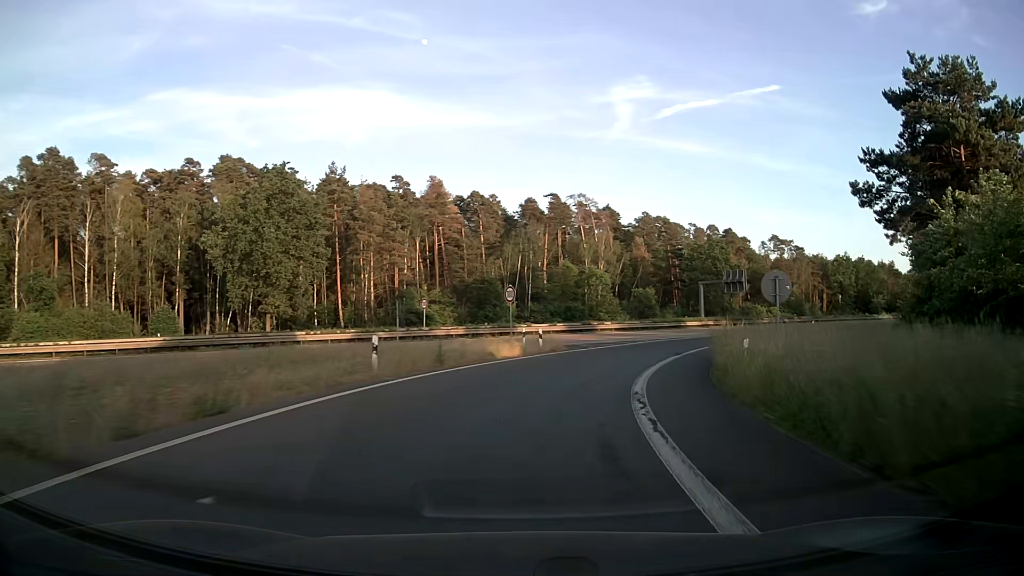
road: motorway_link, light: Day
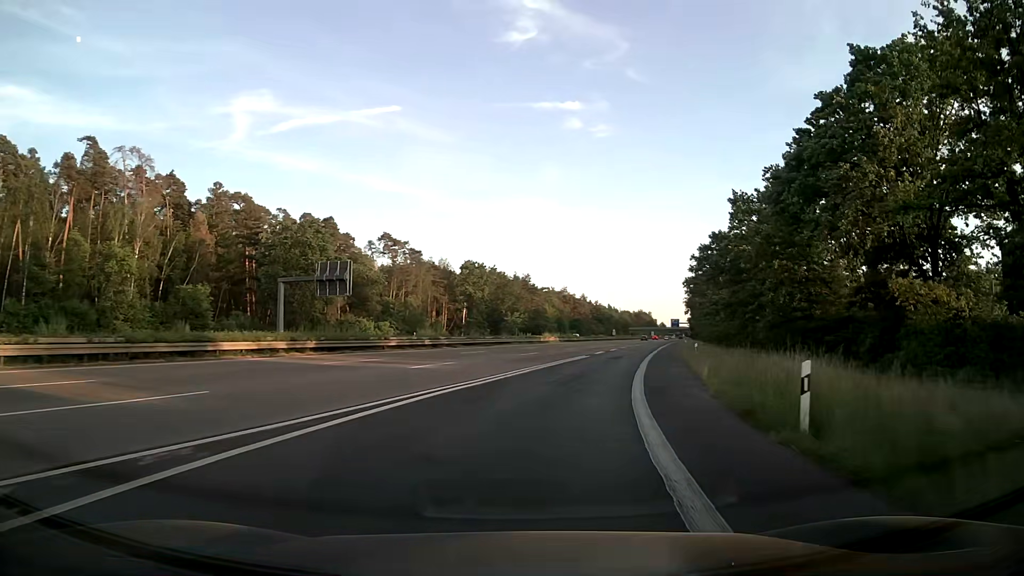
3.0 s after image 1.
(+12.3, +40.3) m; +35°
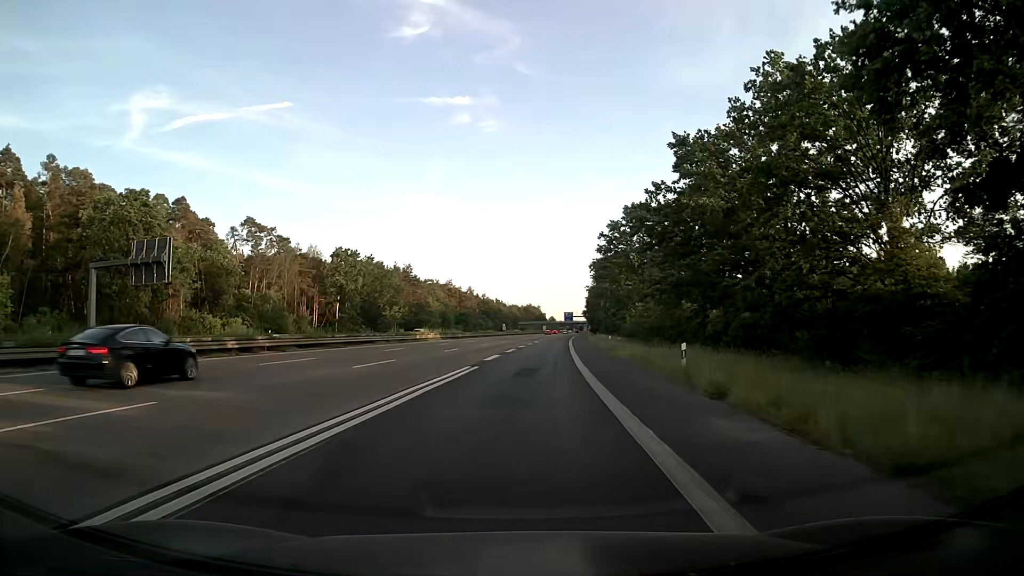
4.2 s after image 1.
(+1.7, +18.6) m; +10°
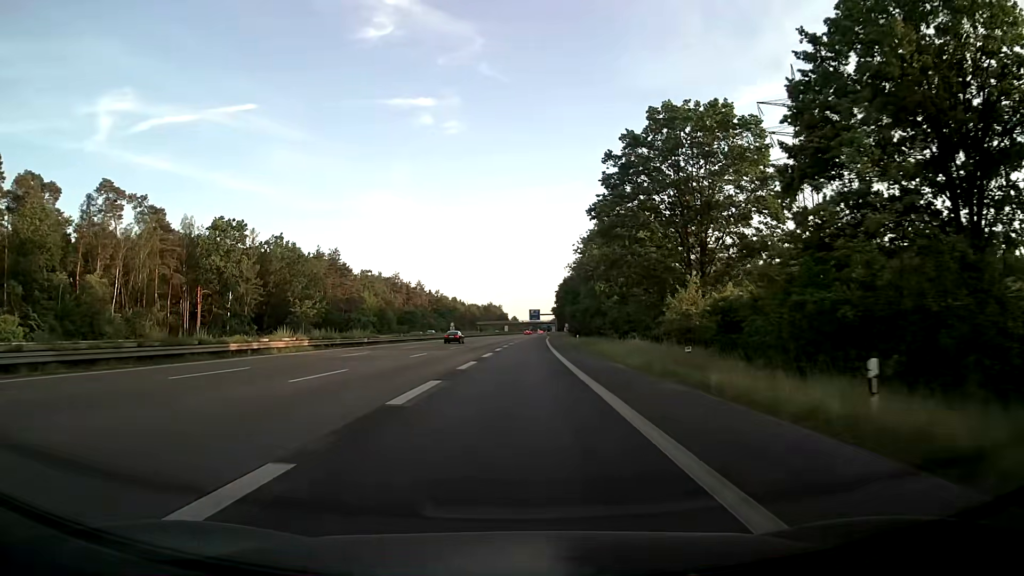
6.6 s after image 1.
(+1.6, +42.3) m; +3°
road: motorway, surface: asphalt
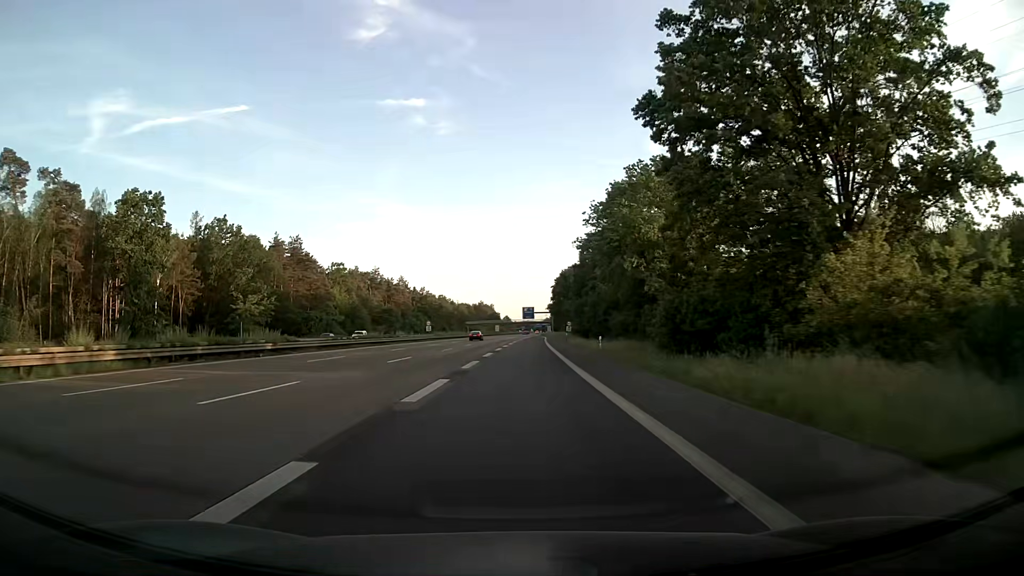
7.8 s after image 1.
(+0.1, +23.8) m; +1°
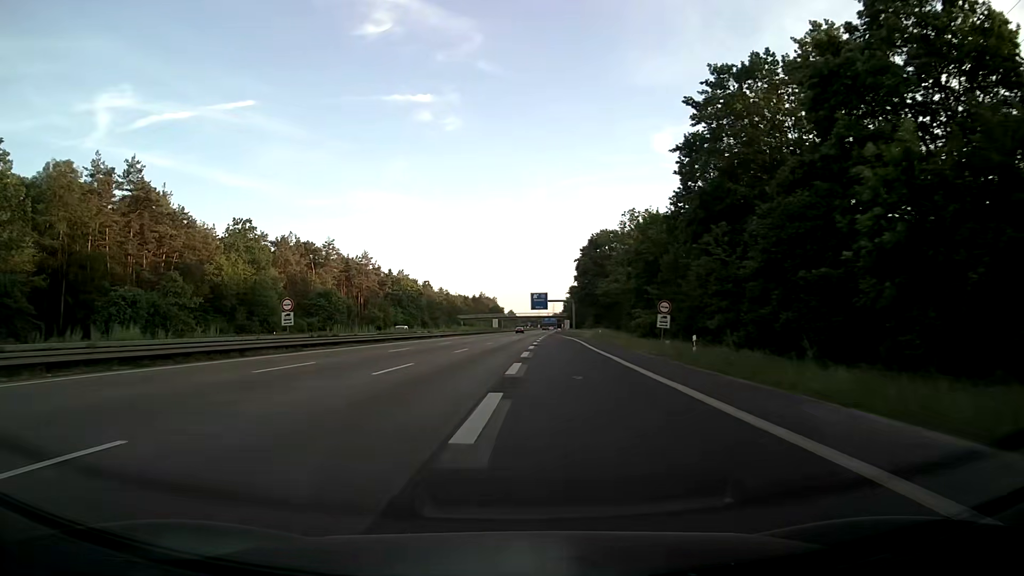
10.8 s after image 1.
(-0.3, +65.3) m; -1°
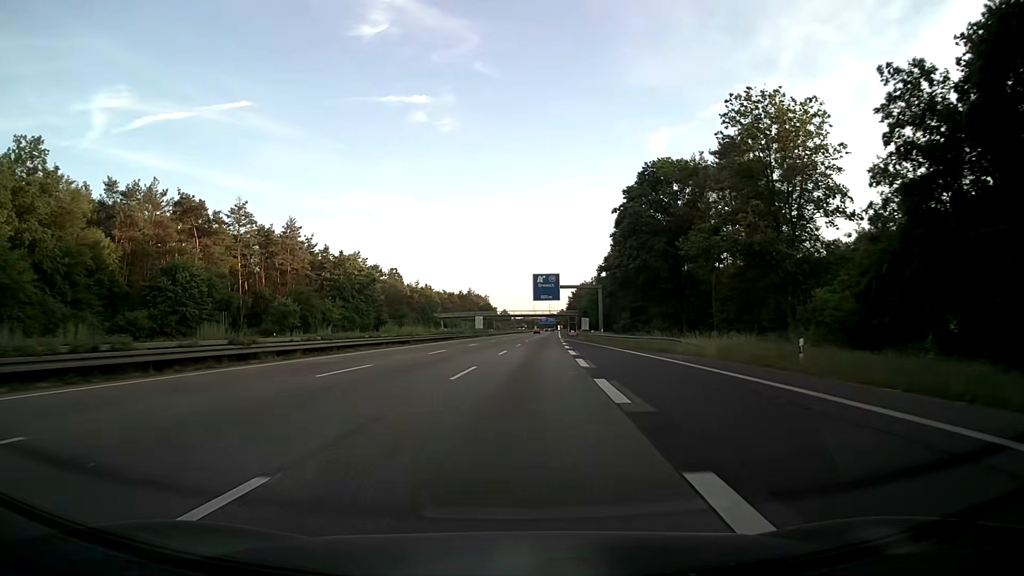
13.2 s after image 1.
(-0.2, +55.6) m; 0°
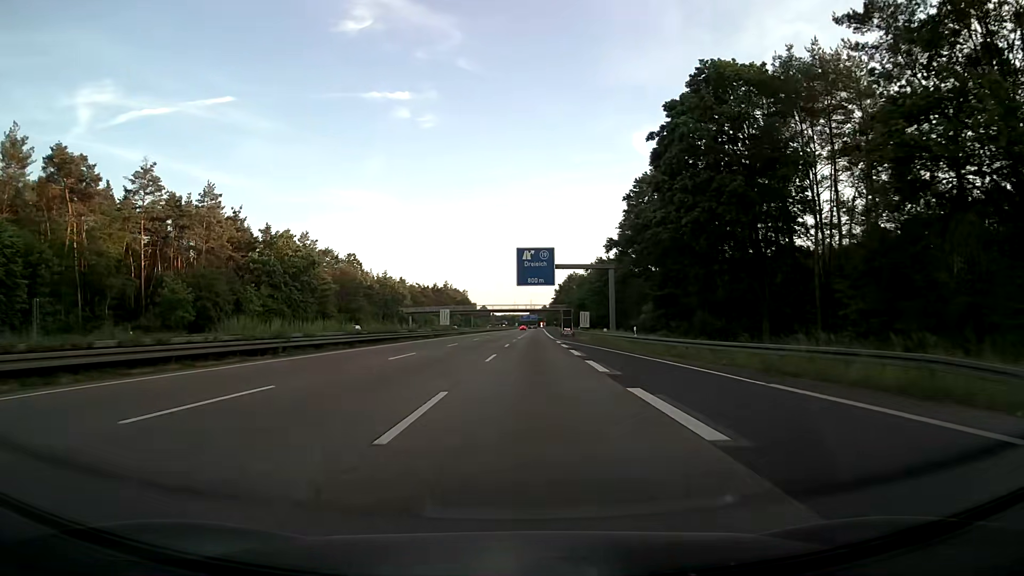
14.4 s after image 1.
(+0.3, +28.1) m; +2°
(0, +10) (0, +20) (0, +30) (0, +40) (+1, +50) (+1, +60) (+1, +70) (+1, +80) (+2, +90) (+2, +100) m
